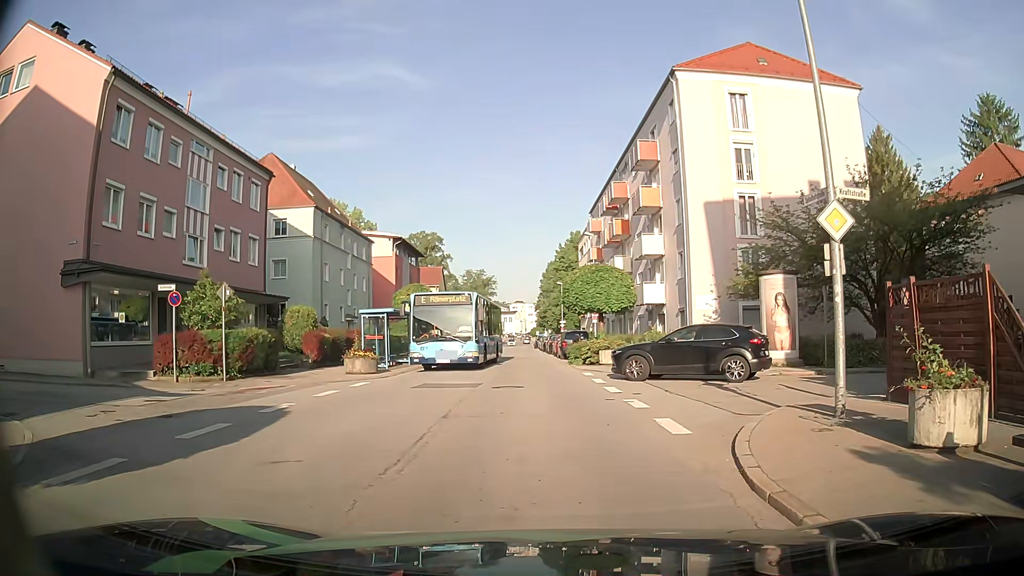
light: Day
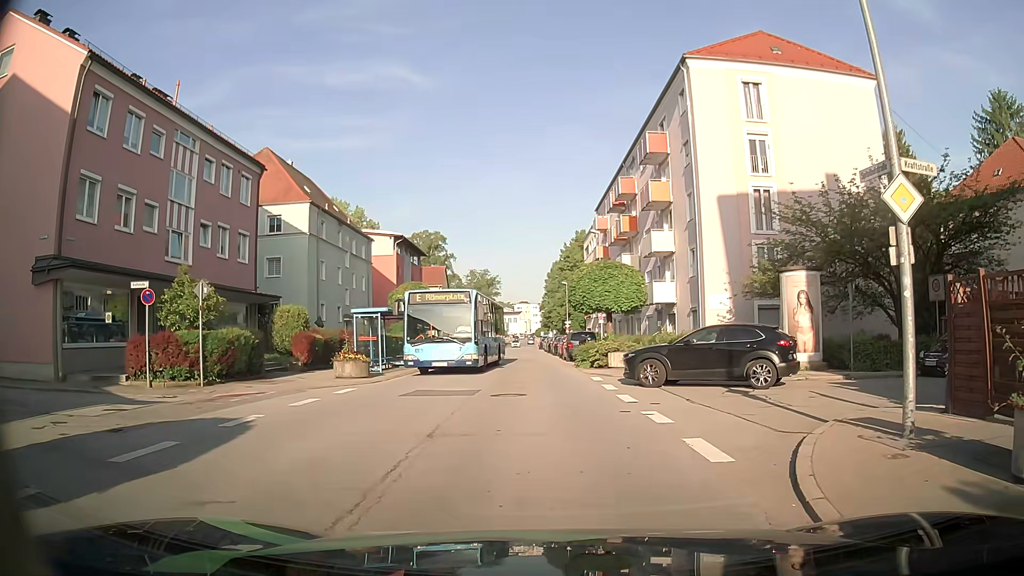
(0.0, +1.8) m; -1°
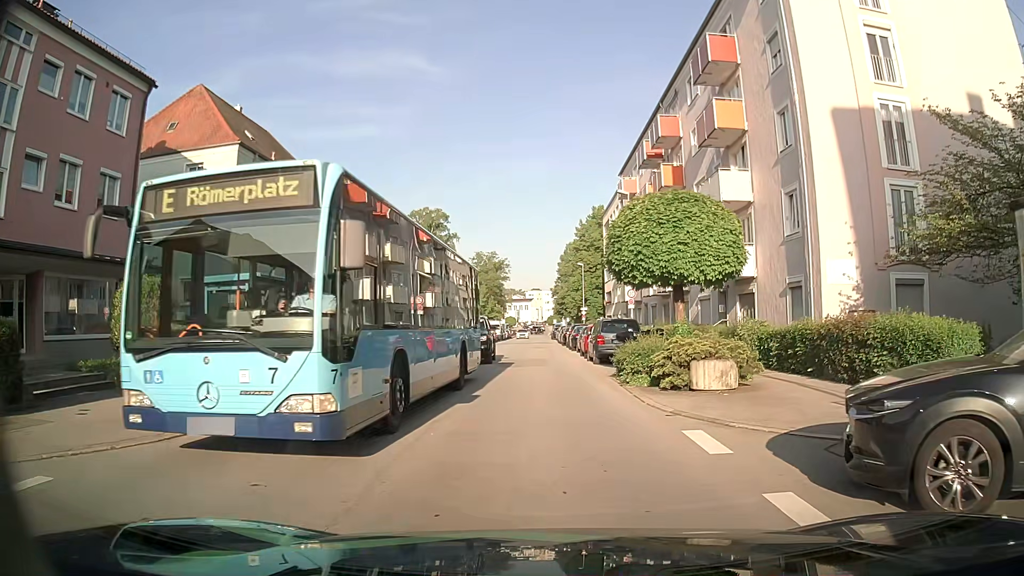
(0.0, +12.4) m; 0°
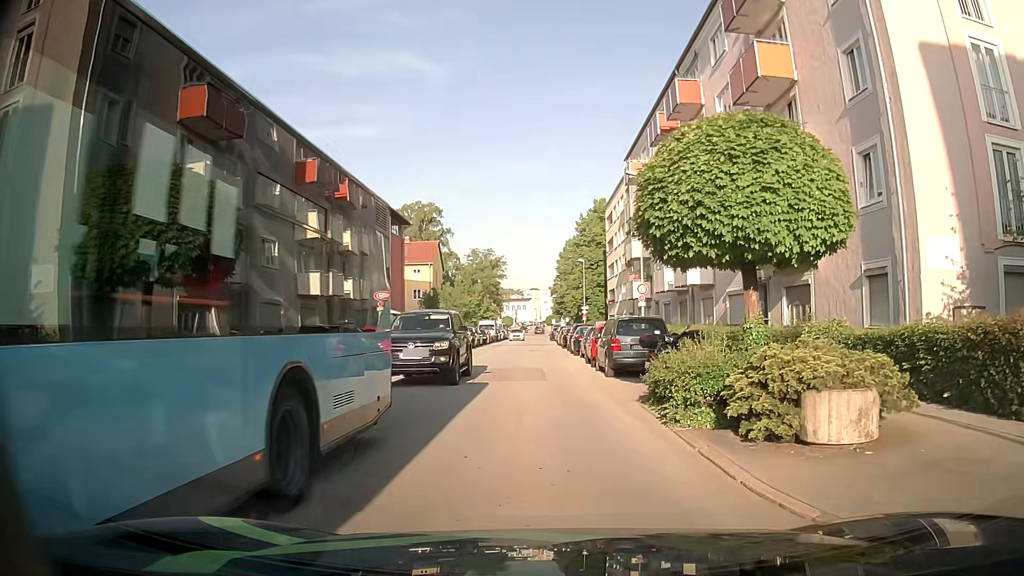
(0.0, +5.8) m; 0°
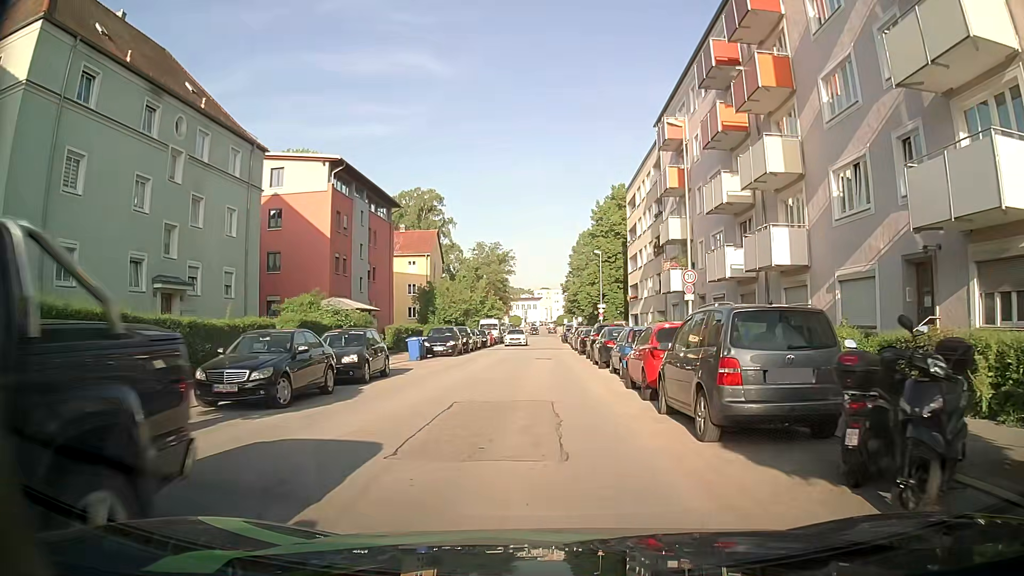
(-0.1, +10.3) m; -1°
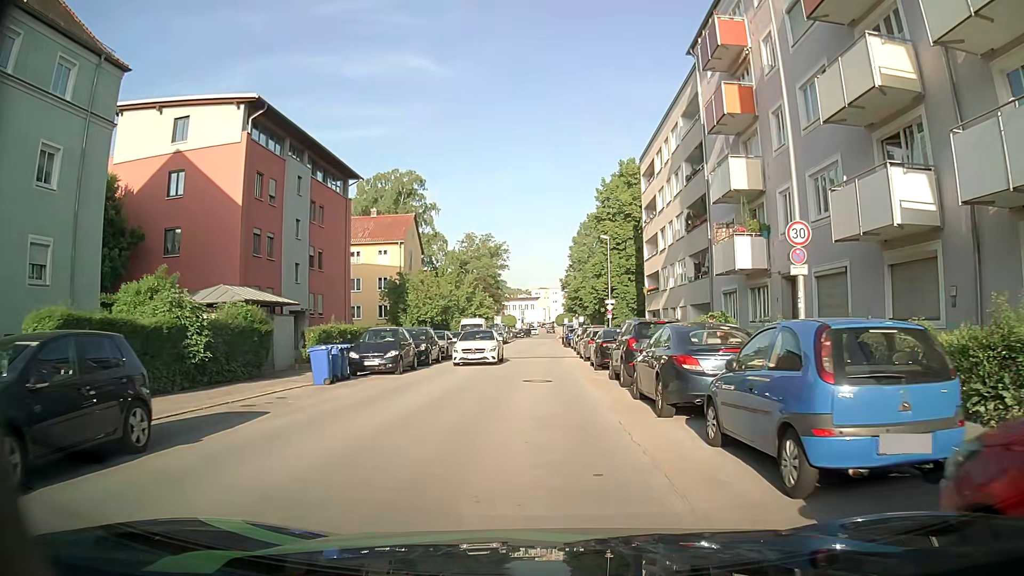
(0.0, +13.1) m; 0°
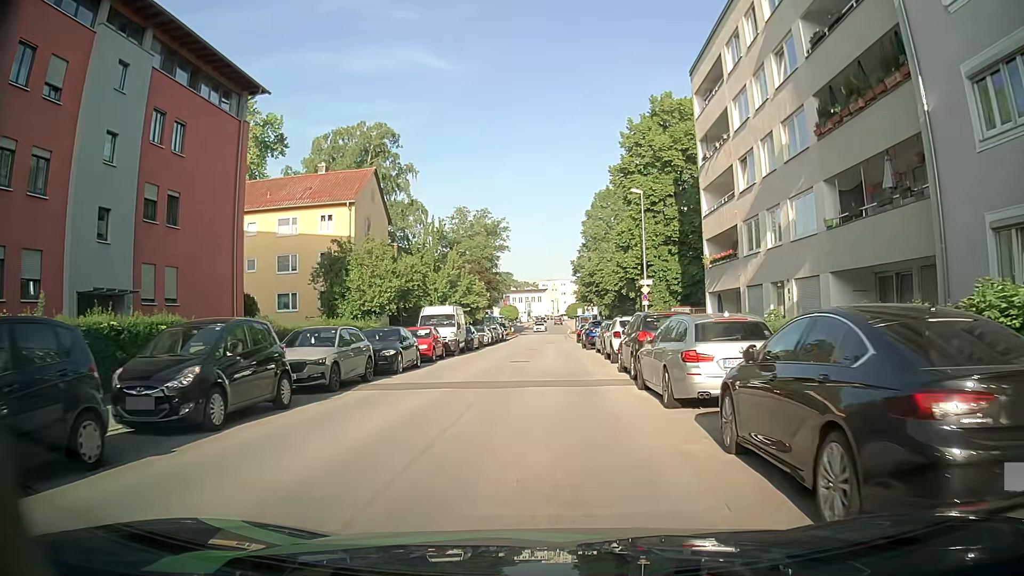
(-0.1, +19.0) m; 0°
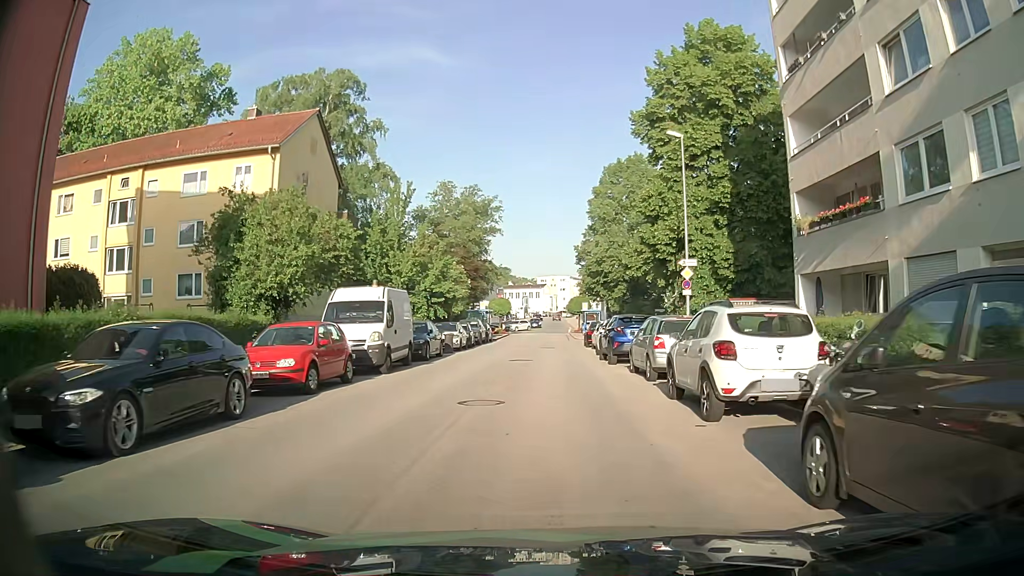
(-0.1, +13.8) m; -1°
(0, +10) (0, +20) (0, +30) (0, +40) (0, +50) (+1, +60) (+1, +70) (+1, +80) (+1, +90) (+2, +100) m
